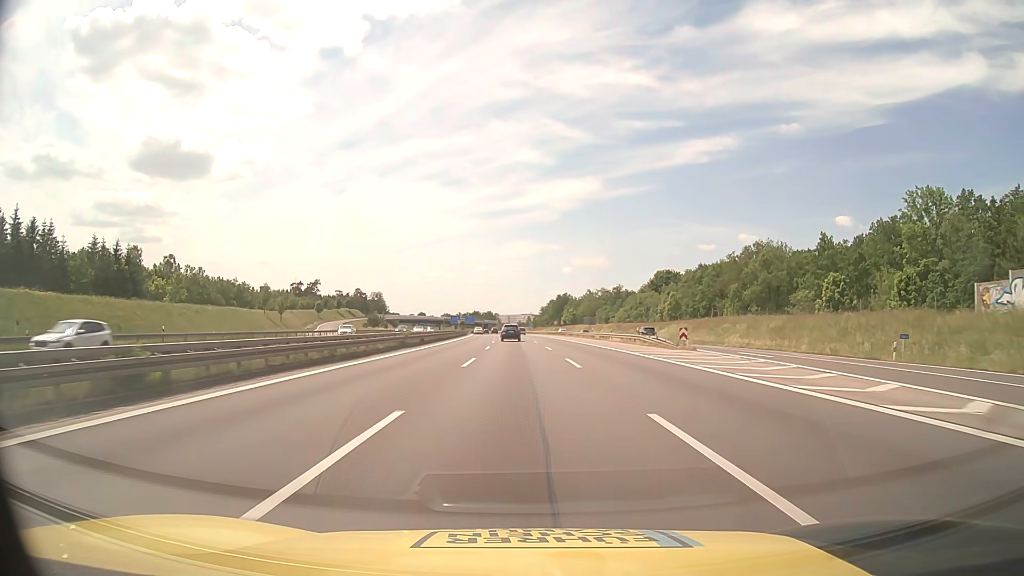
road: motorway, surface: asphalt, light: Day
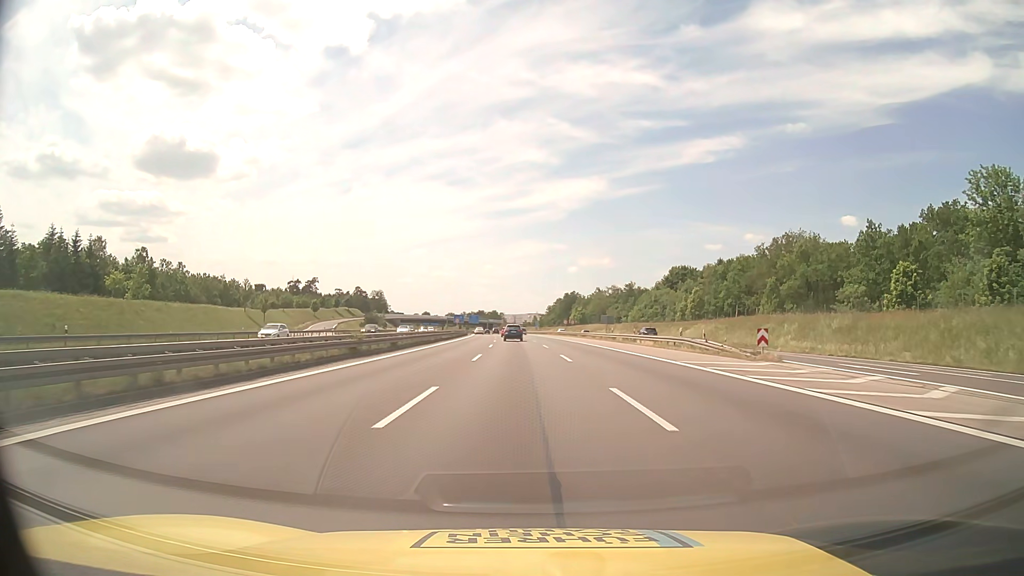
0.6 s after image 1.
(0.0, +13.6) m; 0°
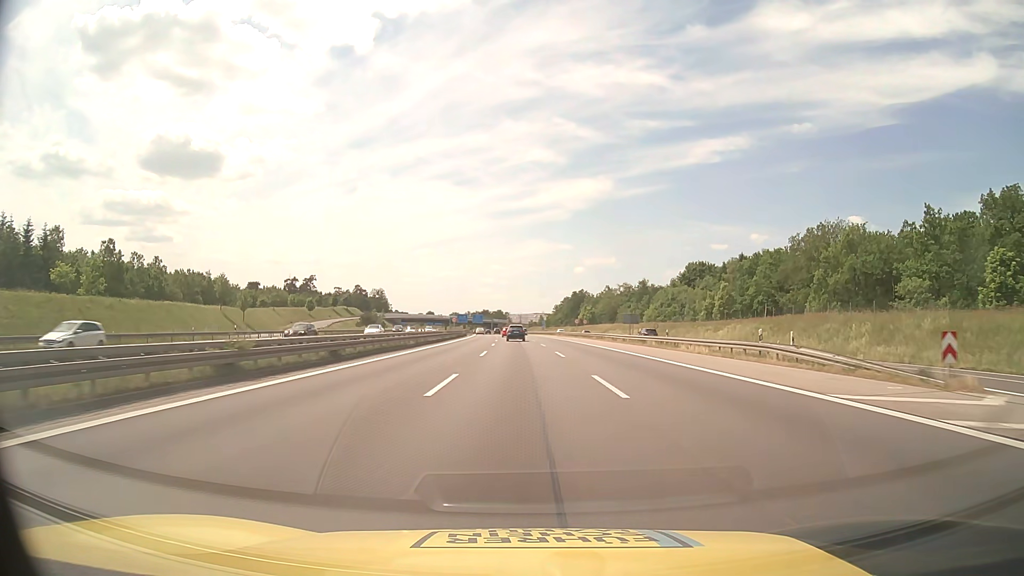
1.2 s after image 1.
(-0.1, +13.6) m; -1°
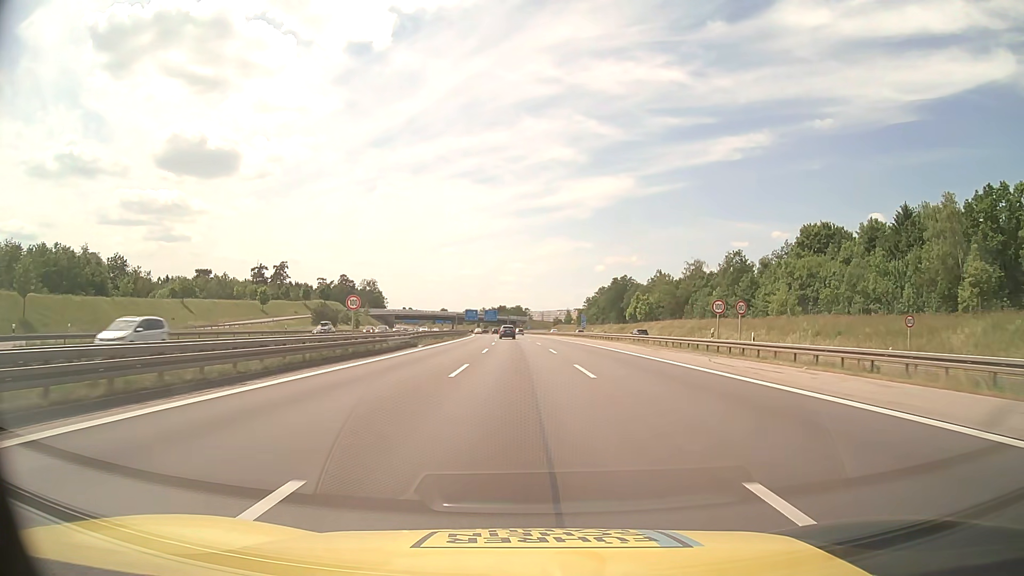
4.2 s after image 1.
(-1.1, +67.9) m; -2°
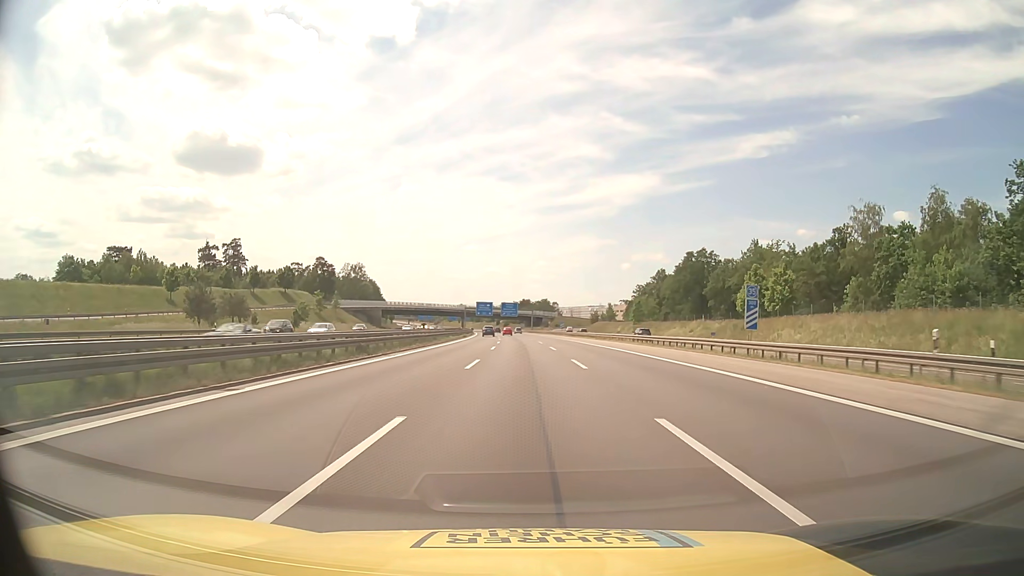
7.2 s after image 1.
(-1.3, +68.1) m; -2°
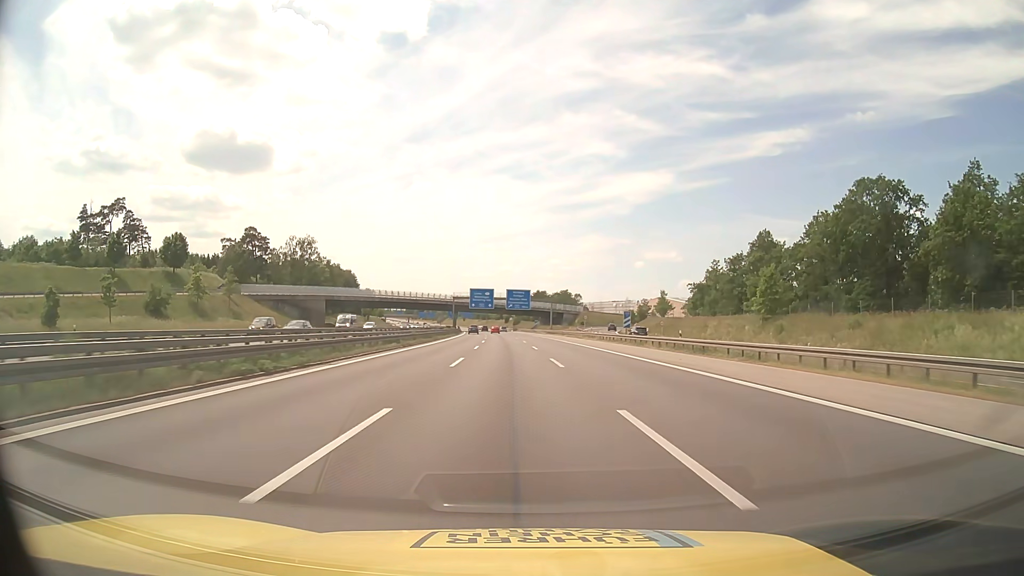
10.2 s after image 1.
(-0.7, +72.1) m; -1°
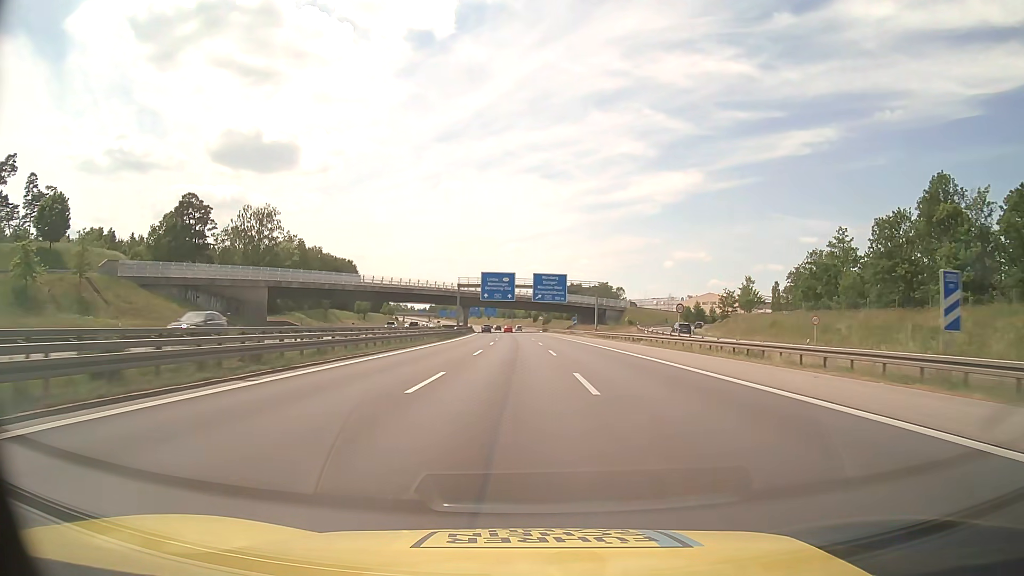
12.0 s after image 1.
(-0.8, +45.8) m; -2°
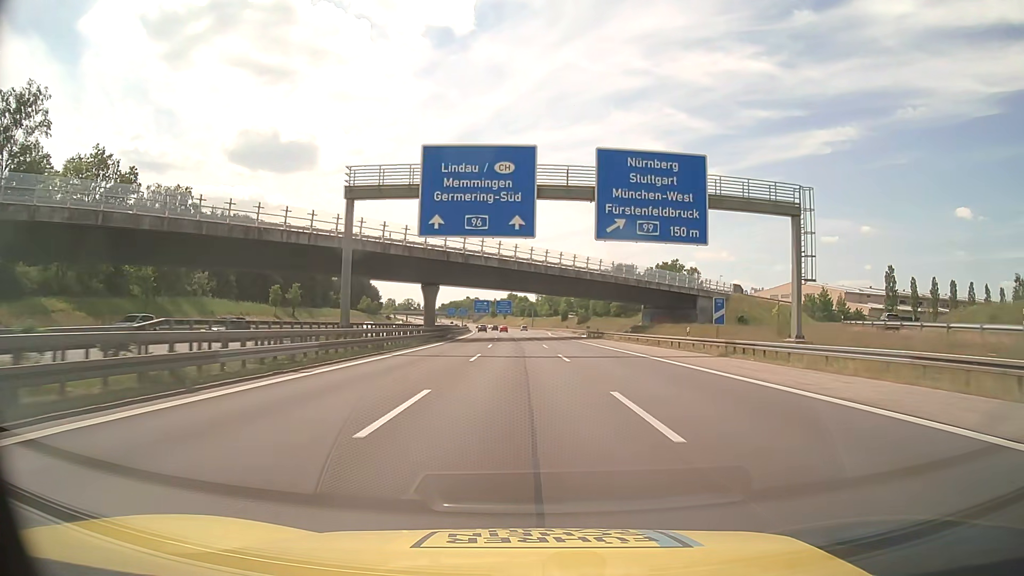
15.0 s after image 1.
(-1.3, +77.7) m; -2°
(0, +10) (0, +20) (0, +30) (0, +40) (0, +50) (-1, +60) (-1, +70) (-1, +80) (-2, +90) (-2, +100) m
